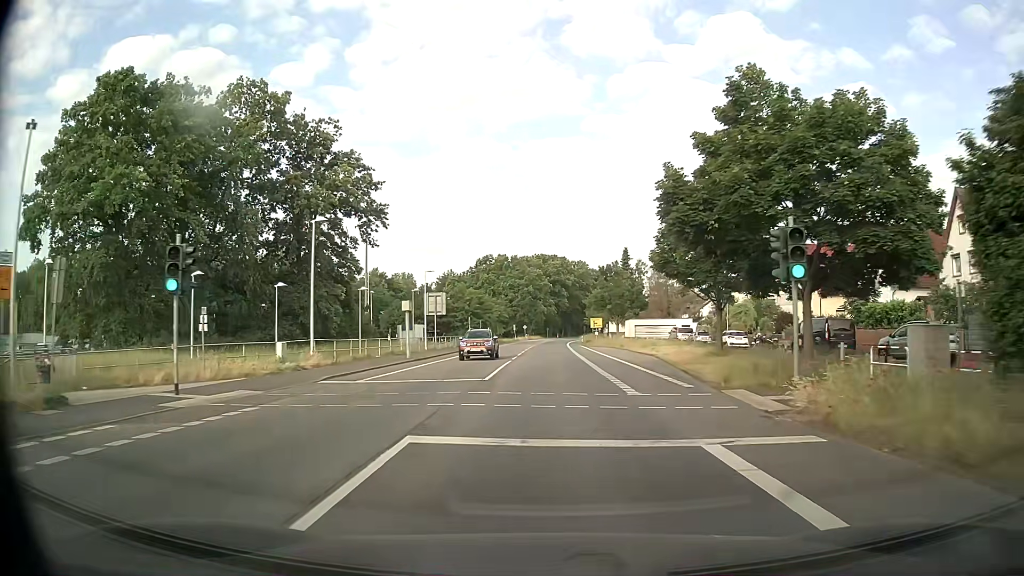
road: secondary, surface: asphalt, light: Day
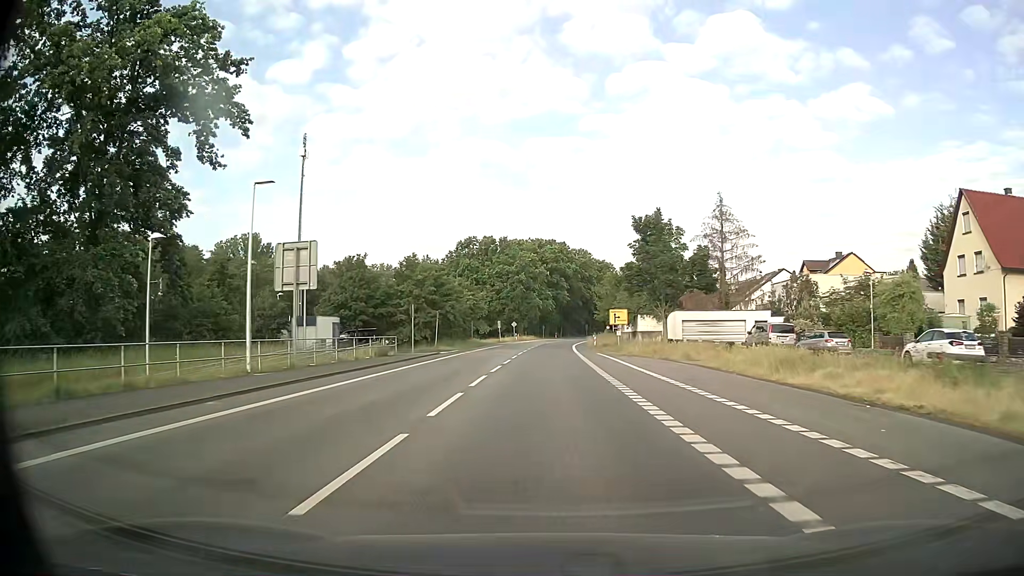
(0.0, +30.5) m; 0°
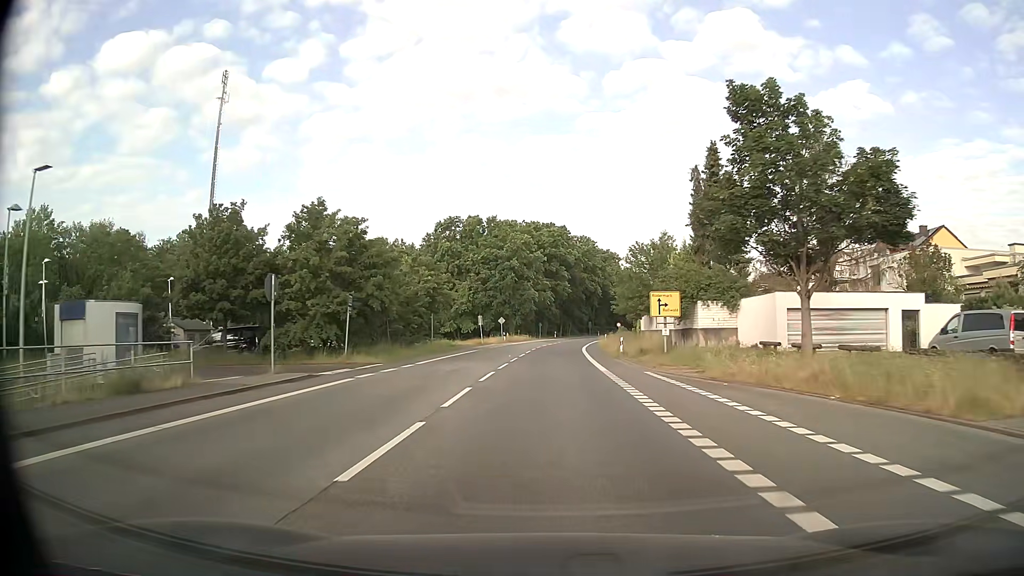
(+0.2, +23.3) m; 0°
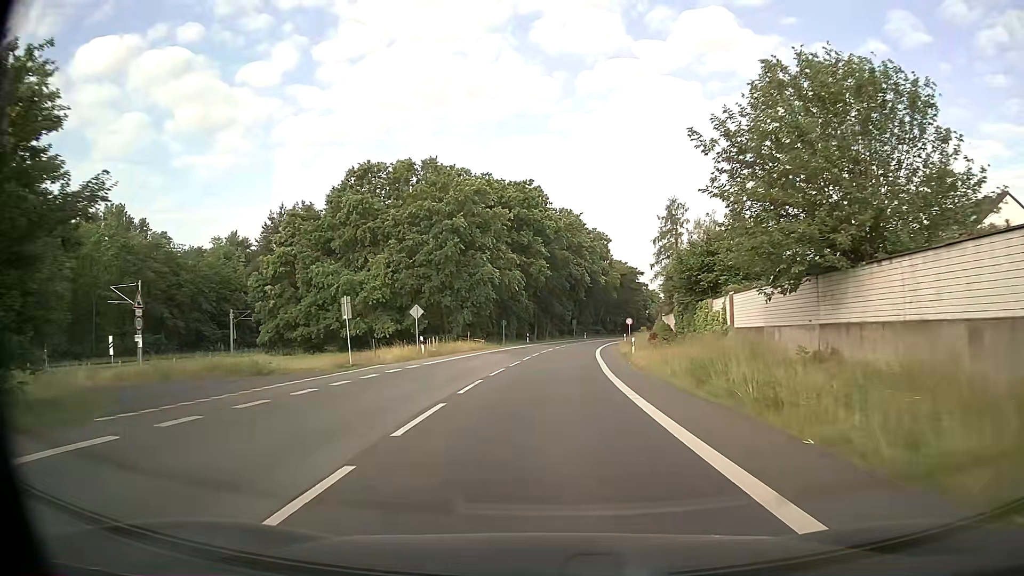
(+0.7, +40.0) m; +3°
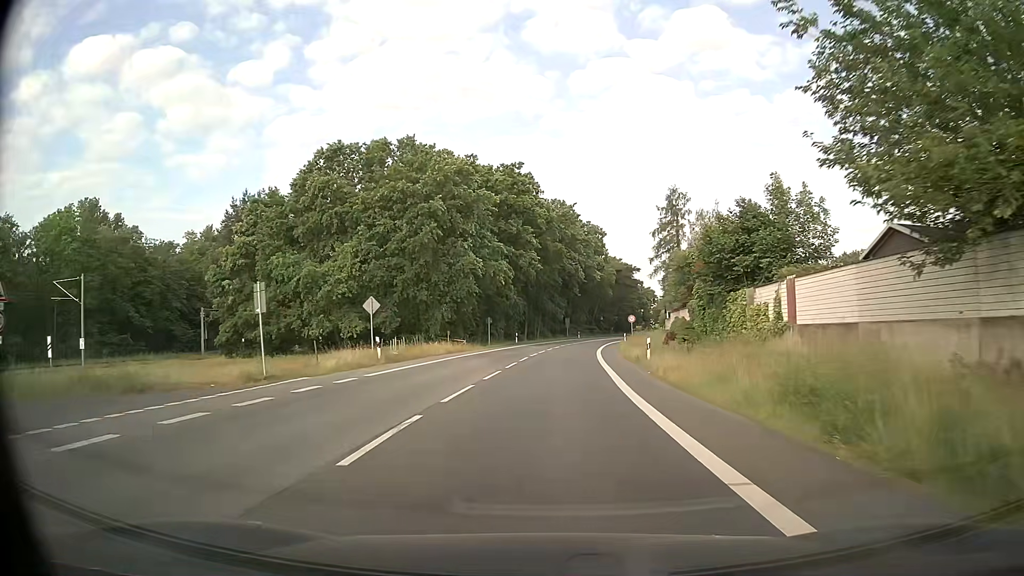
(0.0, +8.2) m; +1°
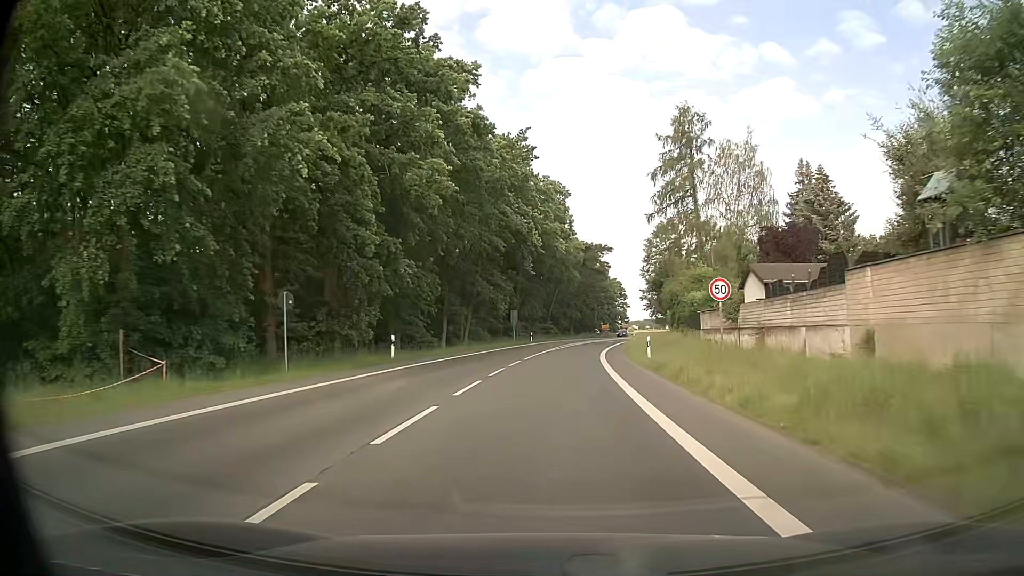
(+1.4, +40.8) m; +4°
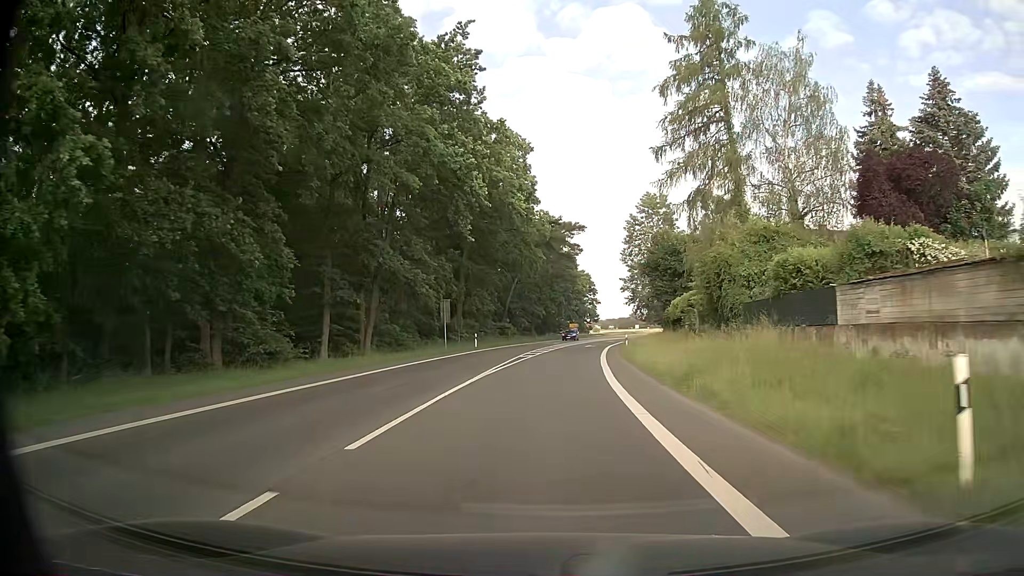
(+0.7, +24.6) m; +3°
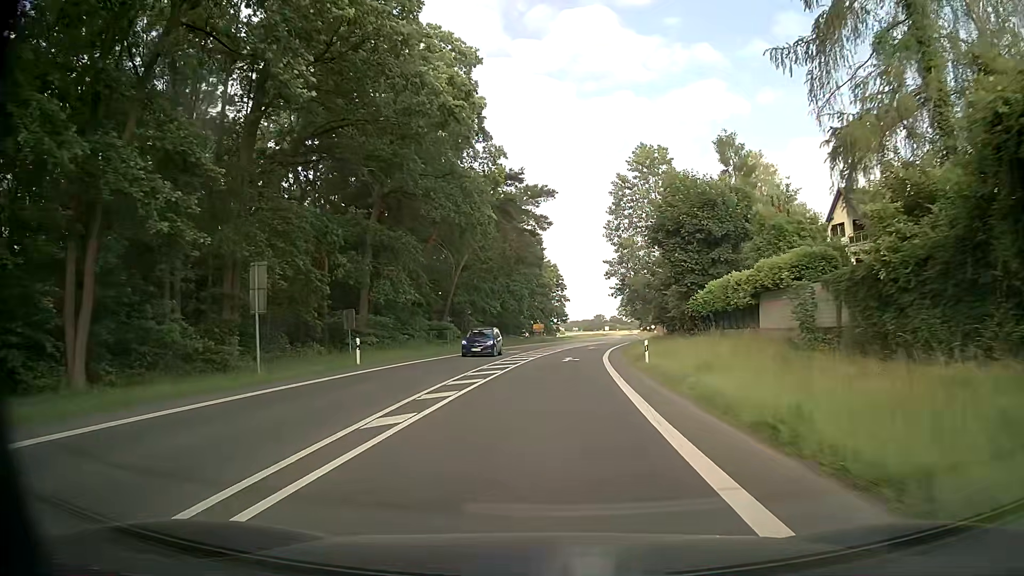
(+0.7, +25.6) m; +3°
(0, +10) (0, +20) (+1, +30) (+2, +40) (+3, +50) (+4, +60) (+6, +70) (+7, +80) (+9, +89) (+11, +99) m
